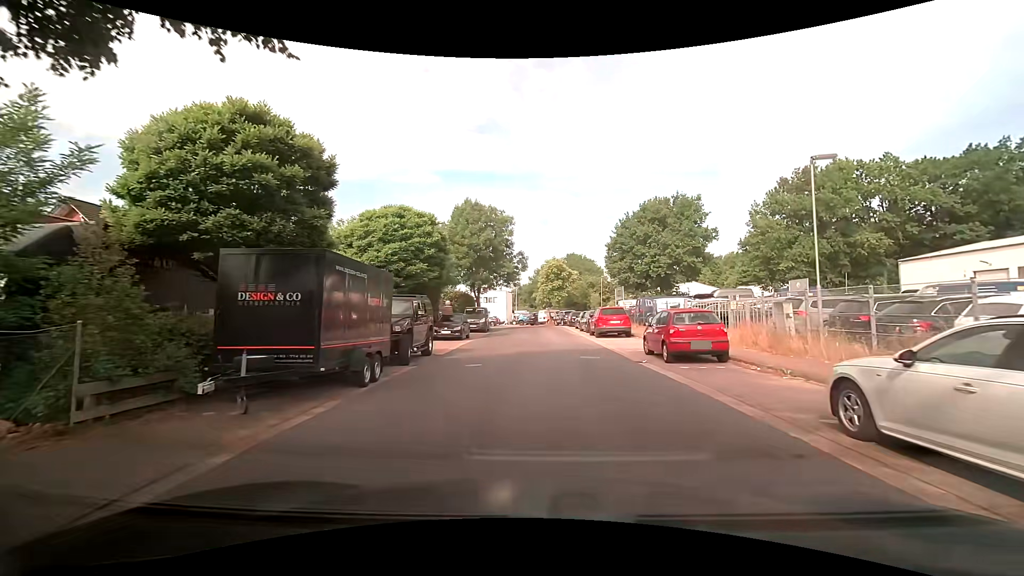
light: Day
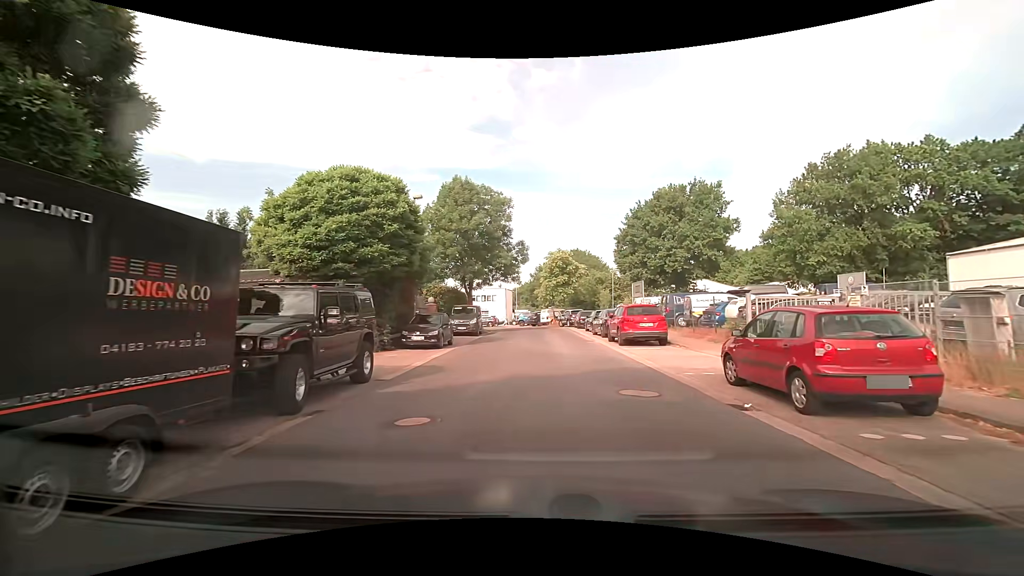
(-0.1, +6.7) m; -1°
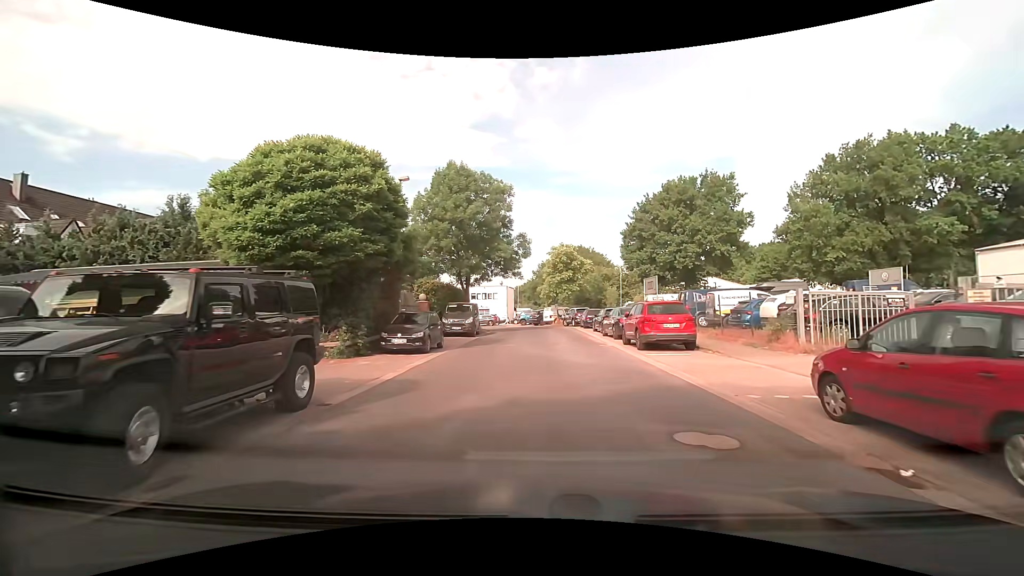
(0.0, +3.1) m; 0°
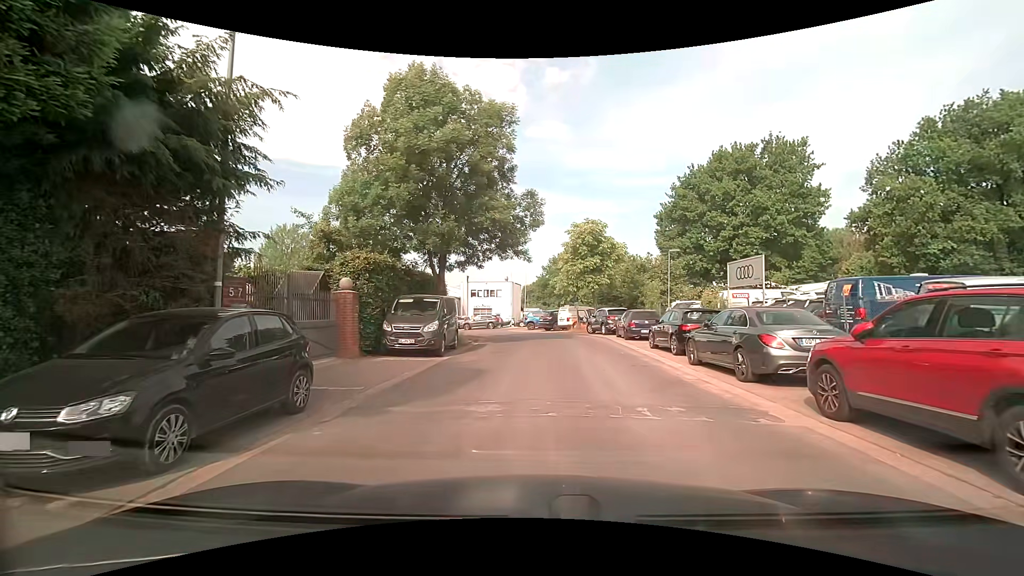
(-0.2, +12.6) m; 0°
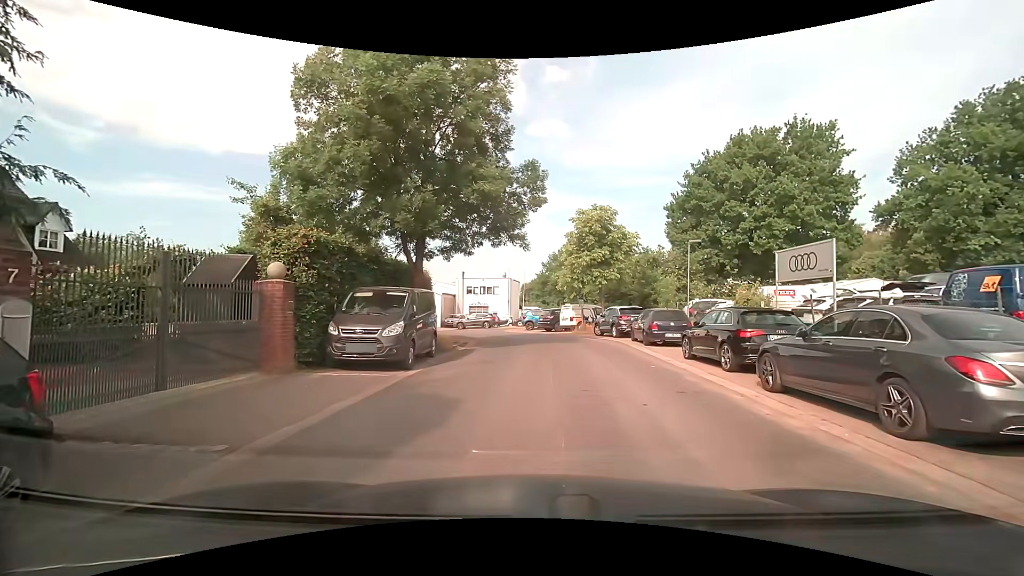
(0.0, +4.0) m; -2°
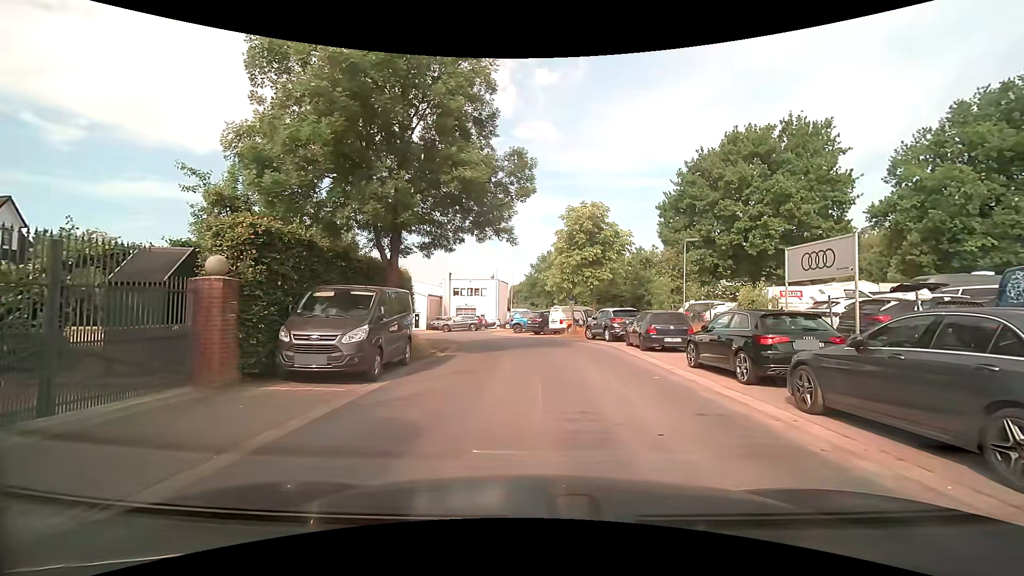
(+0.1, +1.6) m; +3°
